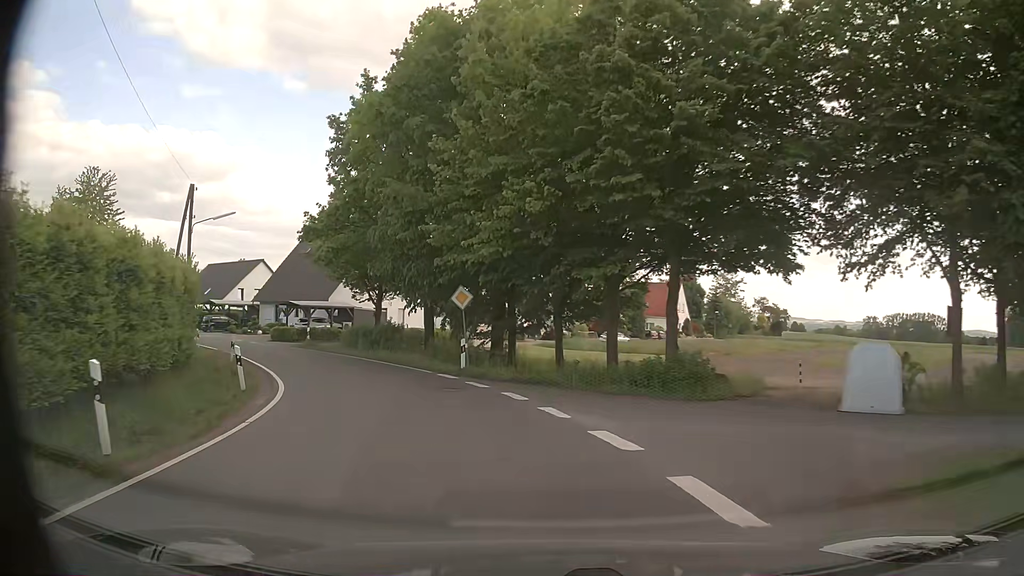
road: tertiary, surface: asphalt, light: Day
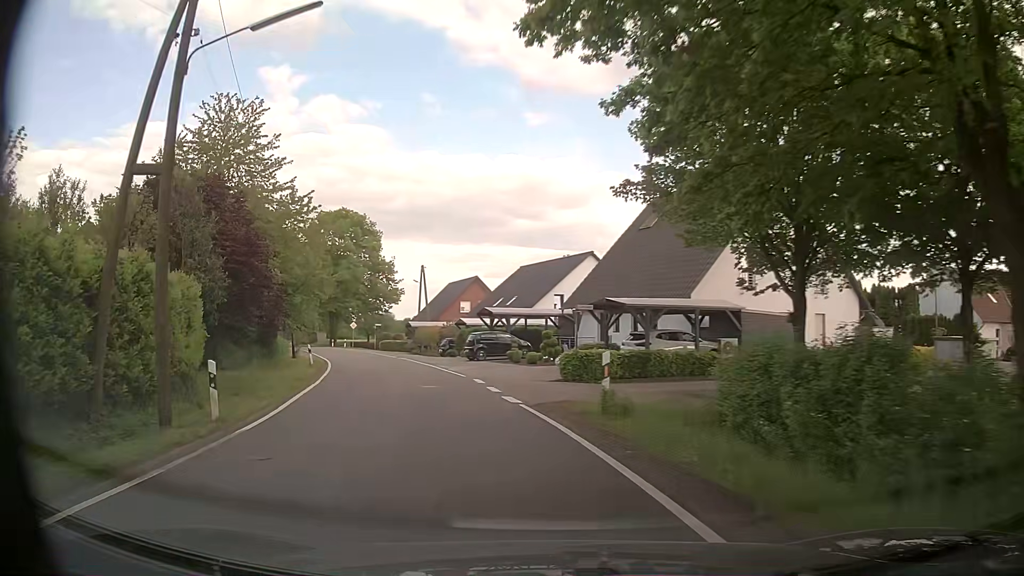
(-7.1, +25.7) m; -31°
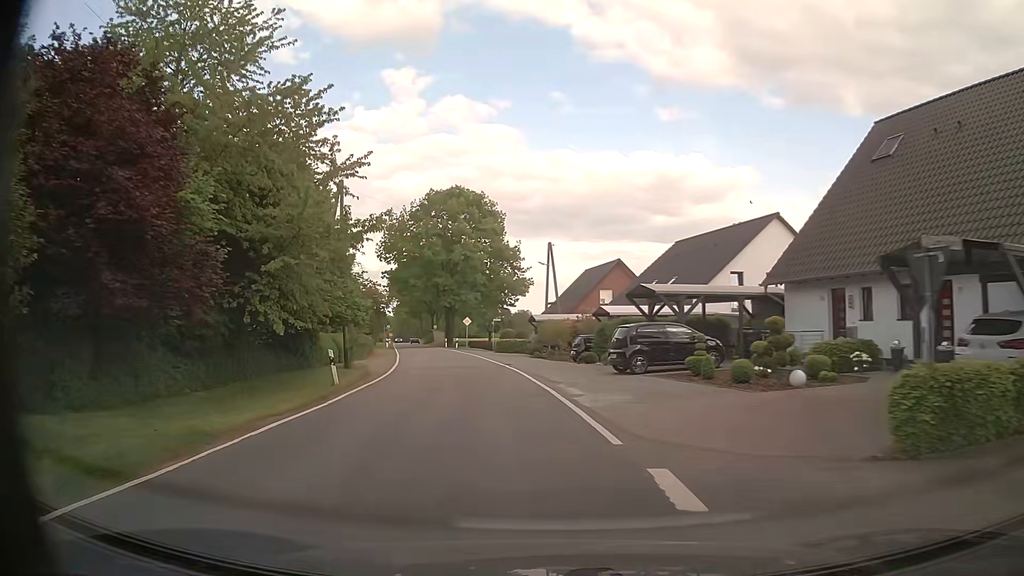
(-1.7, +15.3) m; -12°
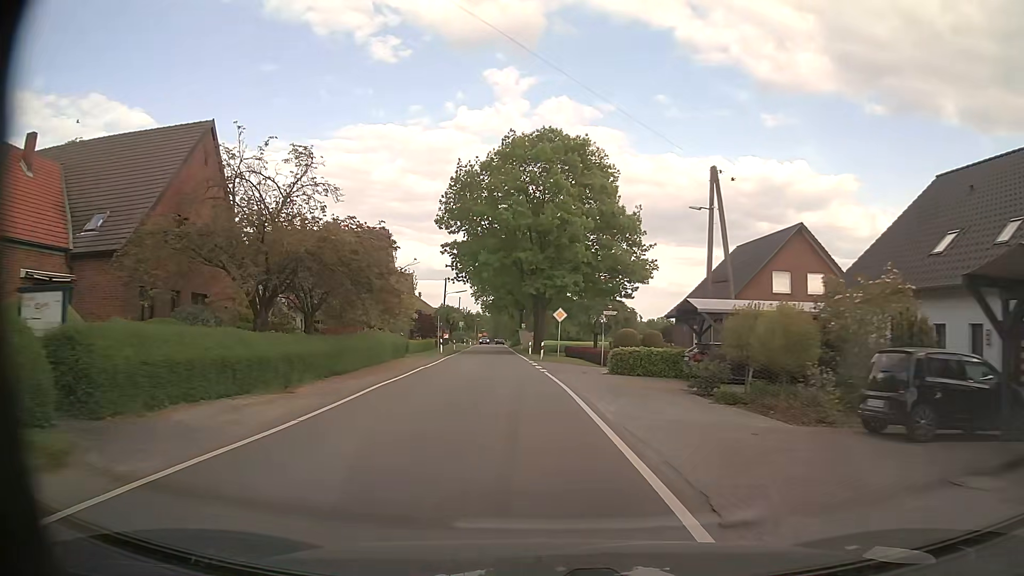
(-2.5, +25.7) m; -10°
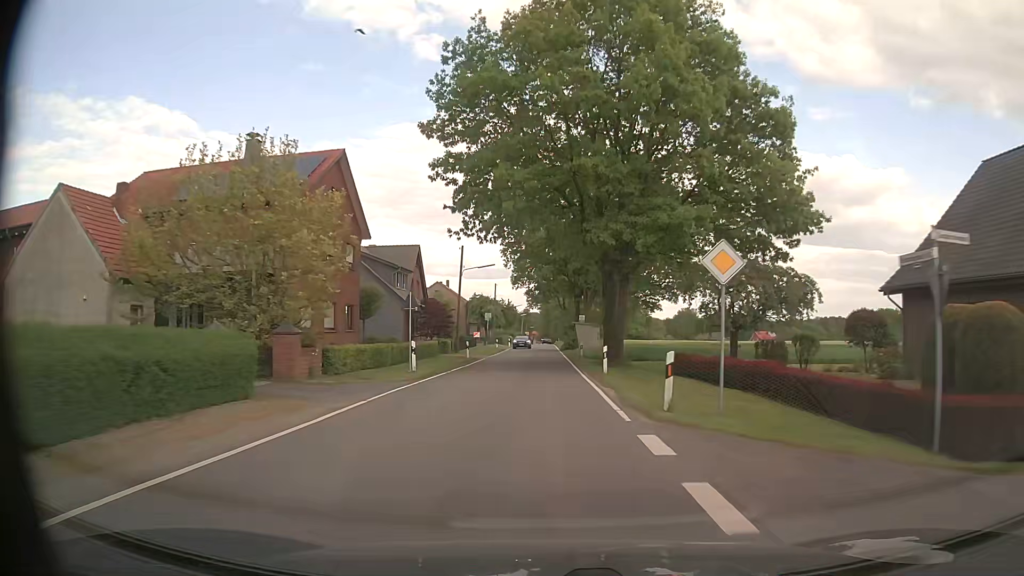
(-1.4, +28.2) m; -4°
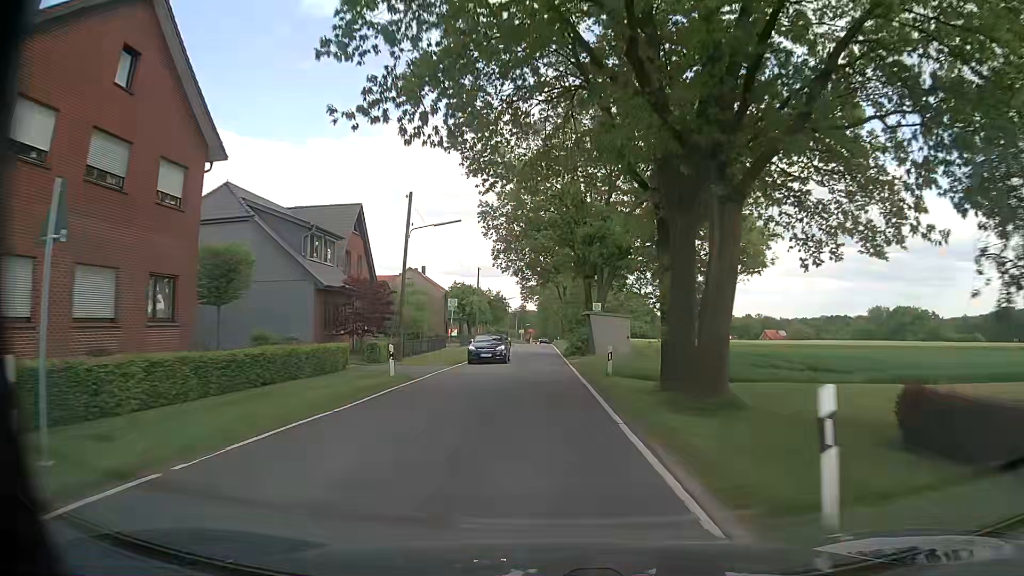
(0.0, +19.6) m; 0°
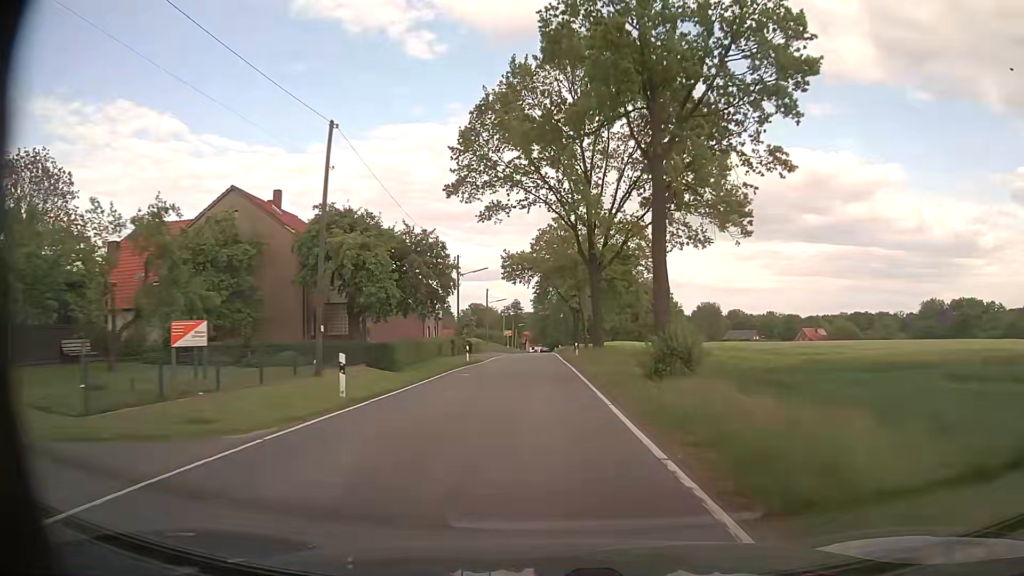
(-0.2, +51.0) m; +1°
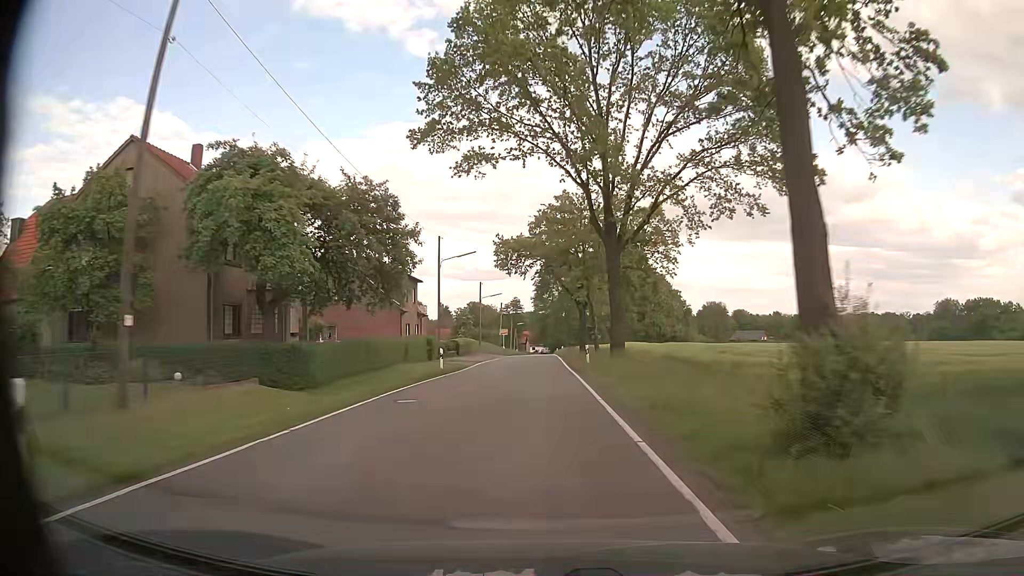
(0.0, +10.7) m; 0°
